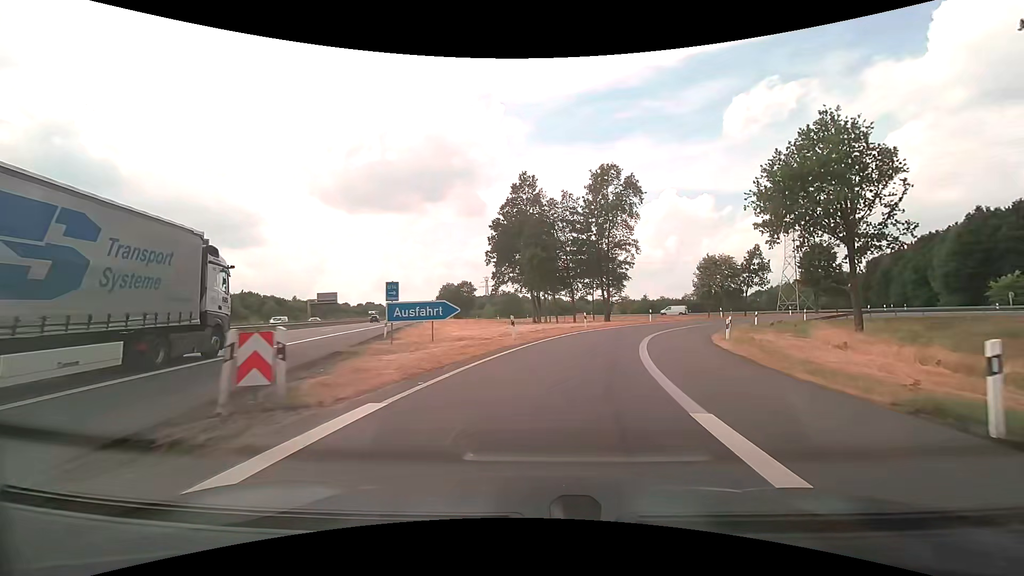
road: motorway_link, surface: asphalt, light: Day
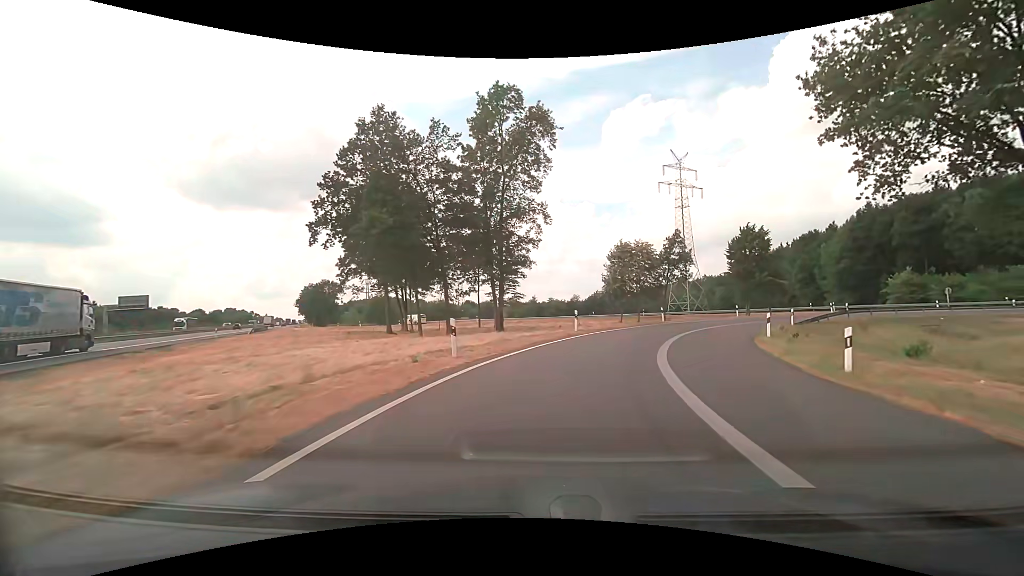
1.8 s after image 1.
(+2.6, +21.3) m; +13°
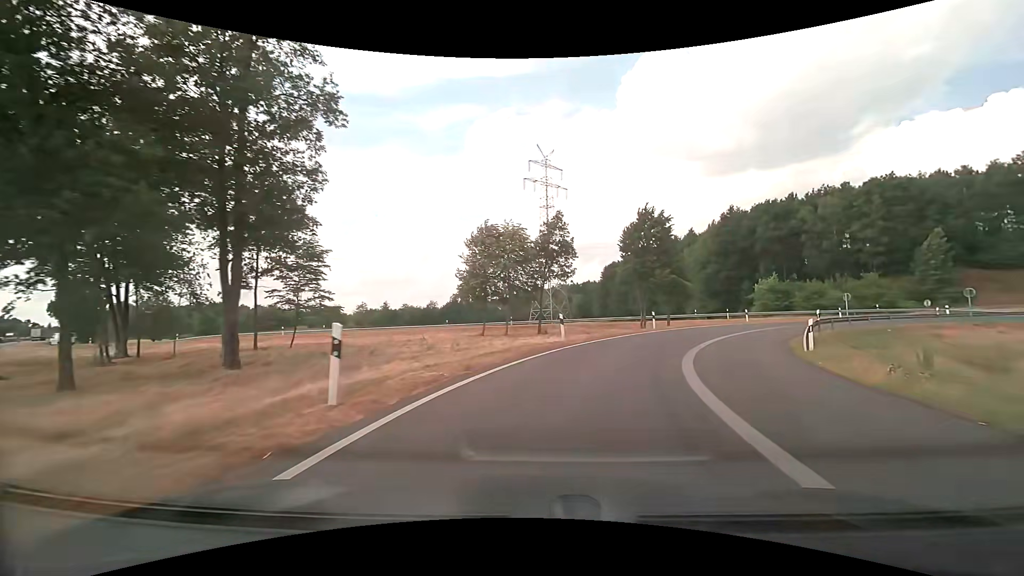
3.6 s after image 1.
(+2.6, +19.0) m; +16°
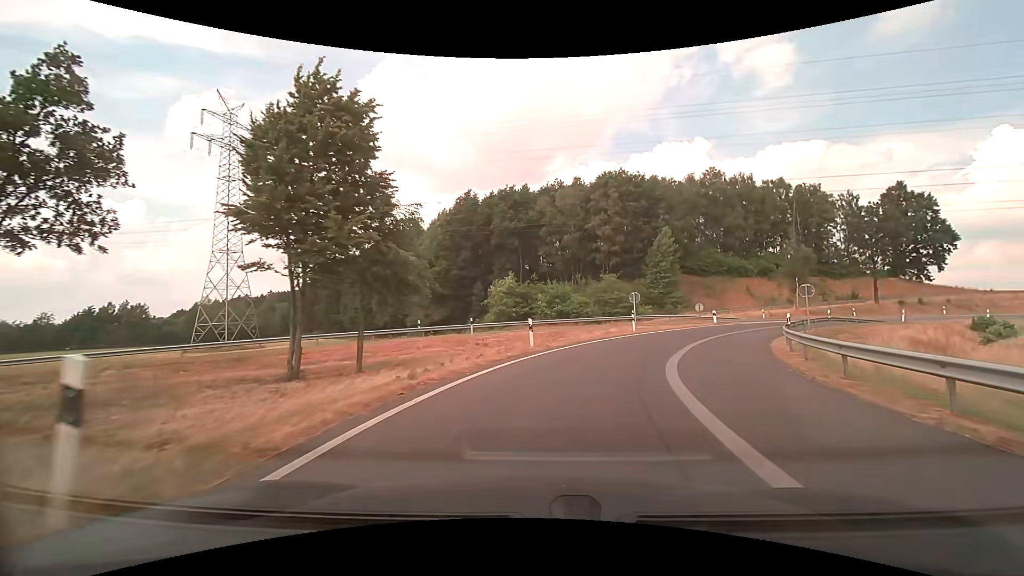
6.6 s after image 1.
(+7.4, +27.2) m; +31°
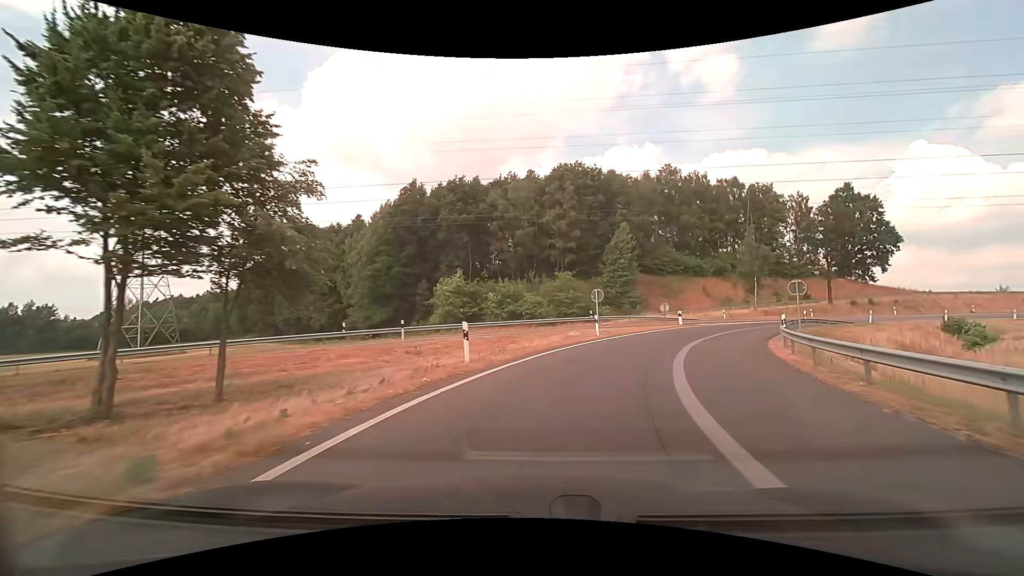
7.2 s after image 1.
(+0.2, +5.6) m; +4°
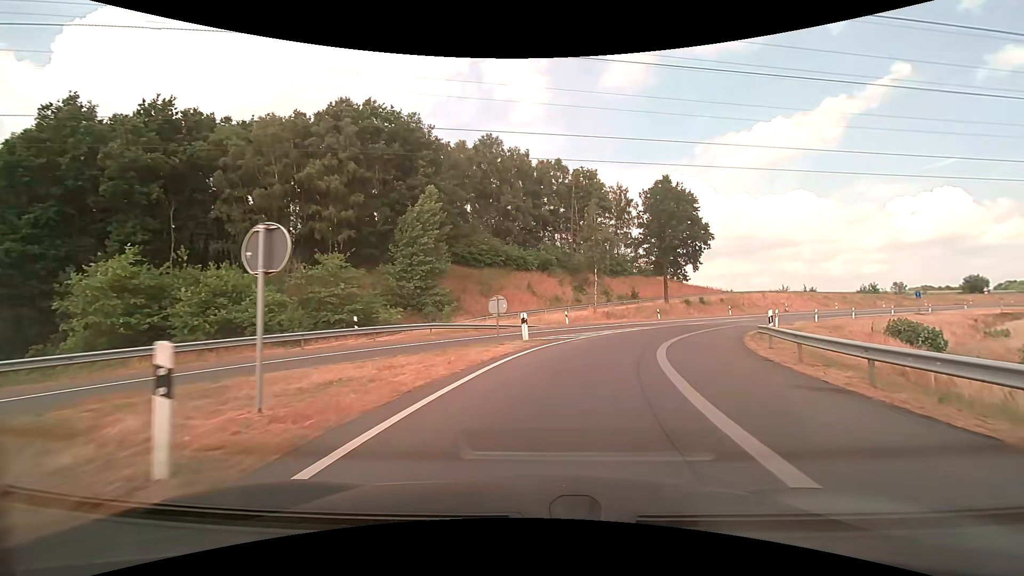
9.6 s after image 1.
(+4.4, +22.3) m; +22°
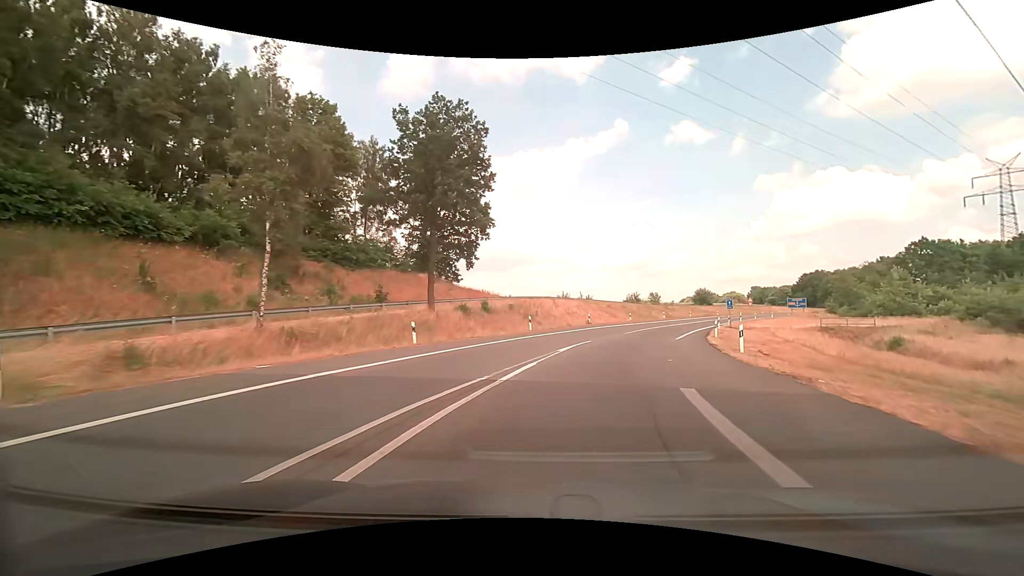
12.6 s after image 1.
(+6.5, +28.7) m; +26°
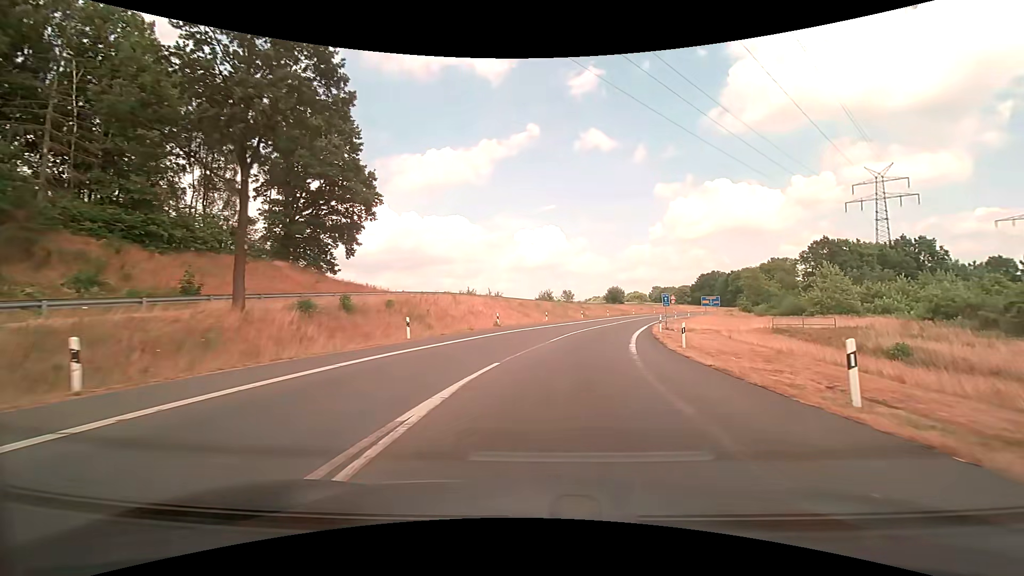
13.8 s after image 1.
(+1.1, +12.4) m; +10°
